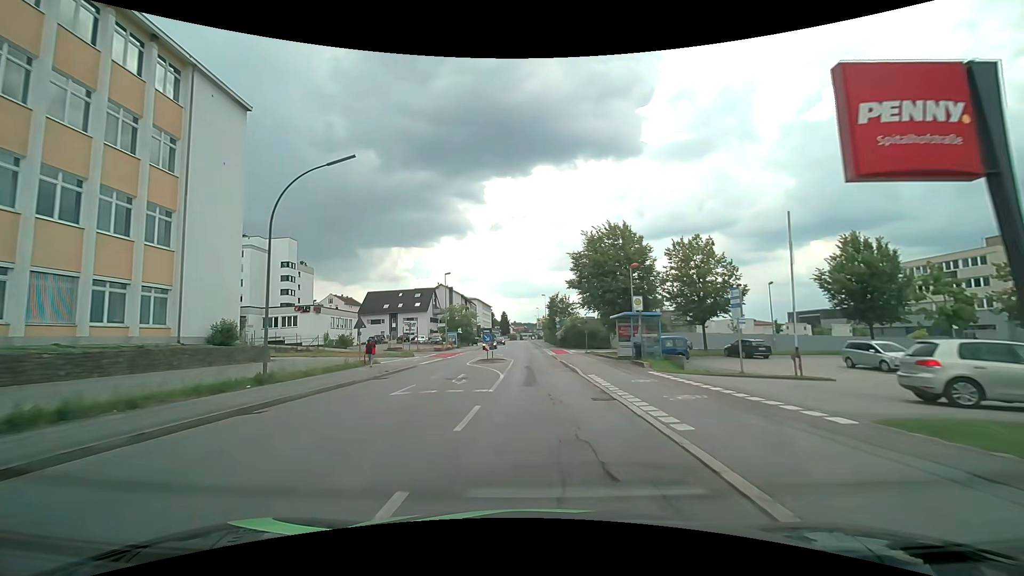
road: tertiary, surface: asphalt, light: Day
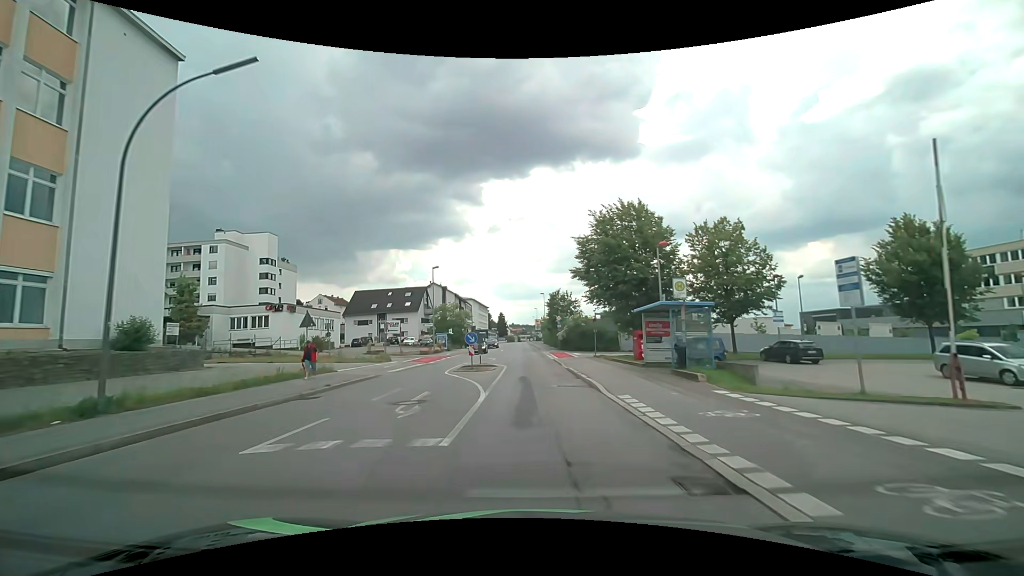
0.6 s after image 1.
(+0.1, +7.1) m; 0°
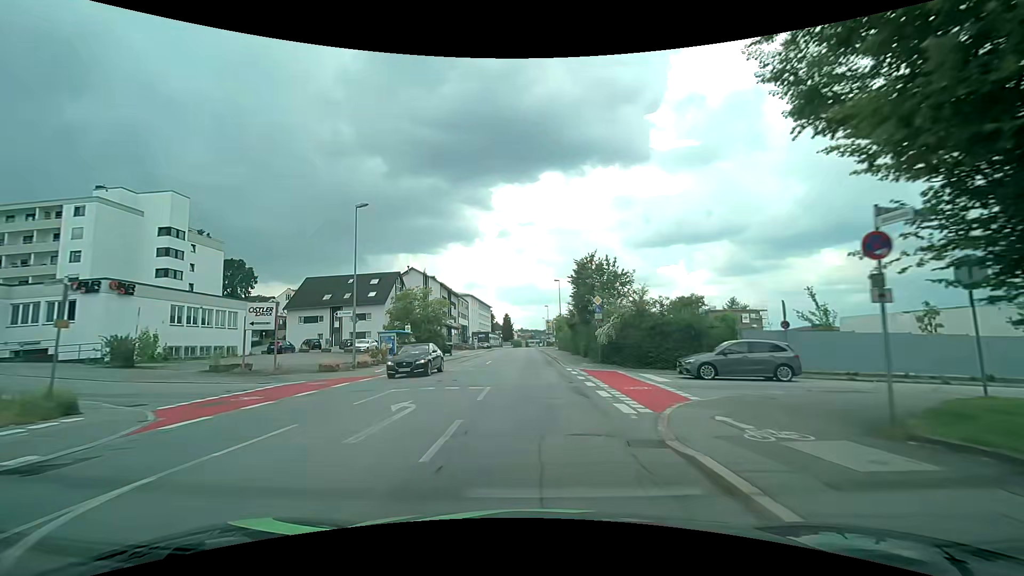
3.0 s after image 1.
(+0.1, +28.6) m; -1°
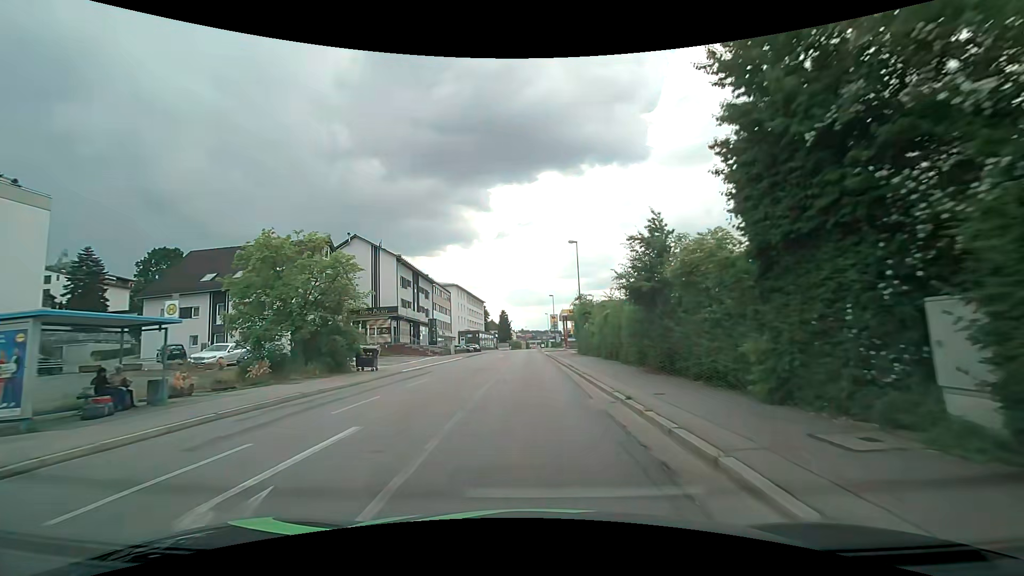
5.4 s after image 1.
(-0.1, +28.6) m; 0°
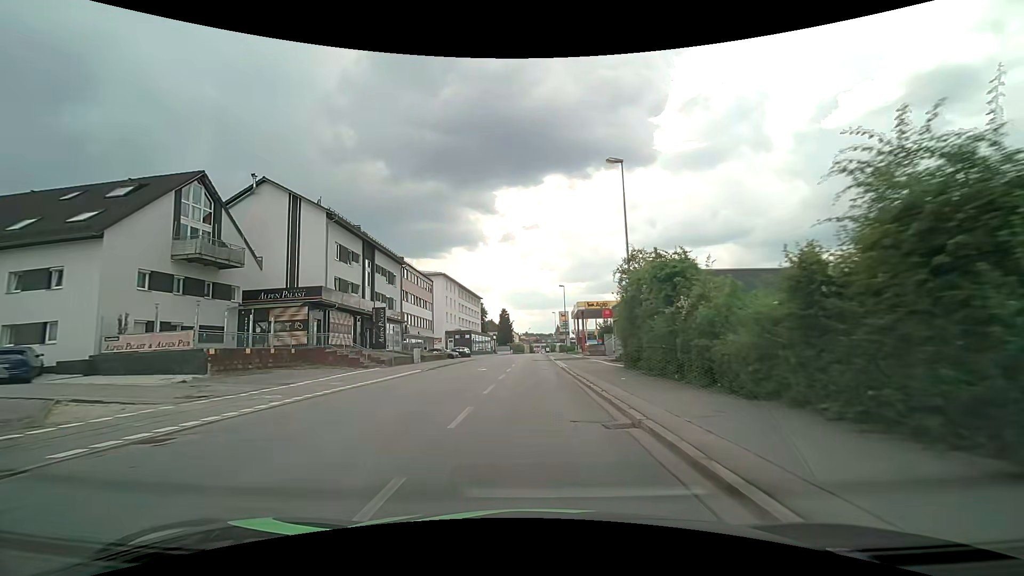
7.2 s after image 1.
(-0.1, +21.4) m; -1°
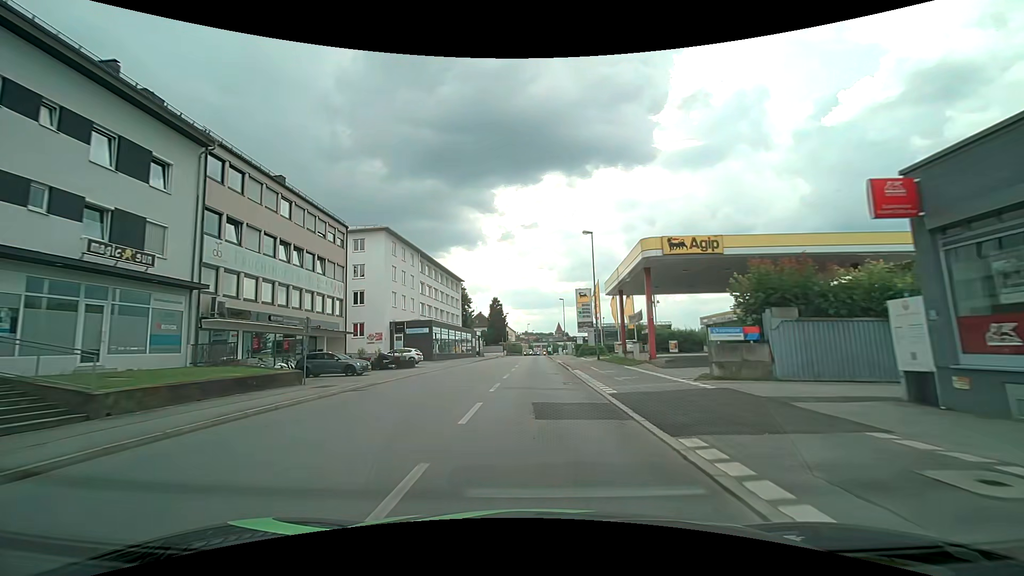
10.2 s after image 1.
(+0.3, +35.5) m; 0°
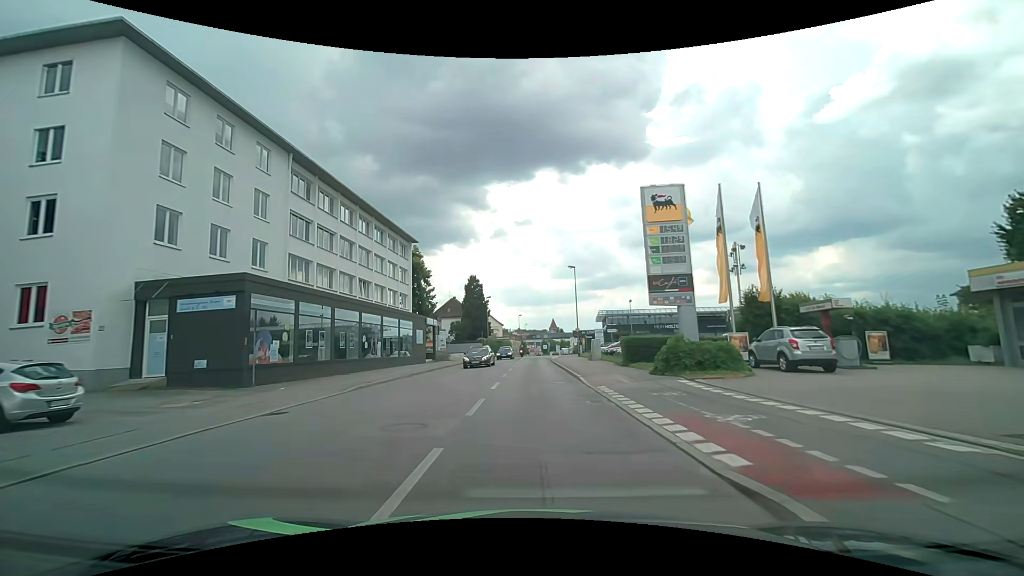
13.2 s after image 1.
(+0.1, +35.5) m; +1°
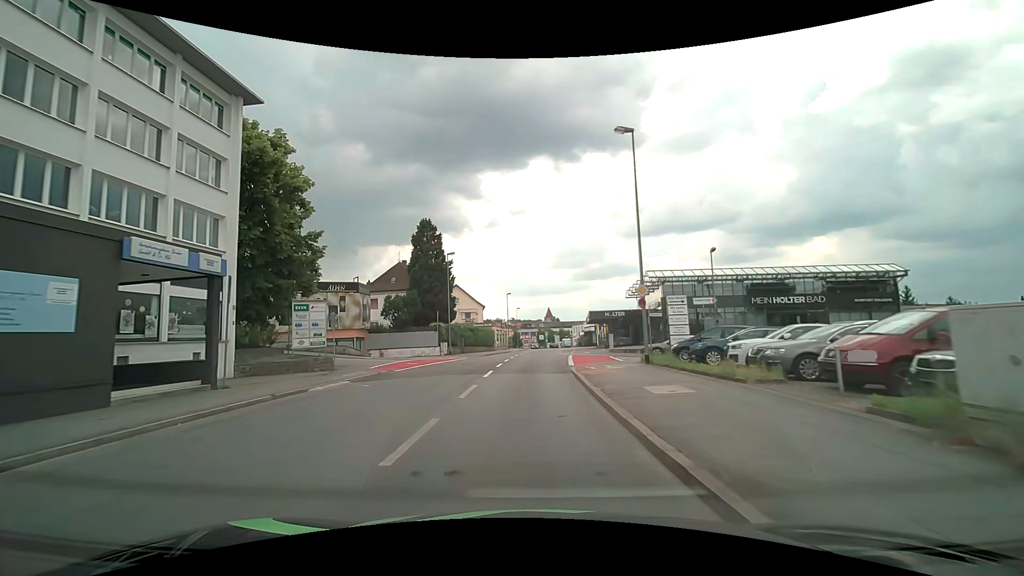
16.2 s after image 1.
(+0.1, +34.5) m; 0°
